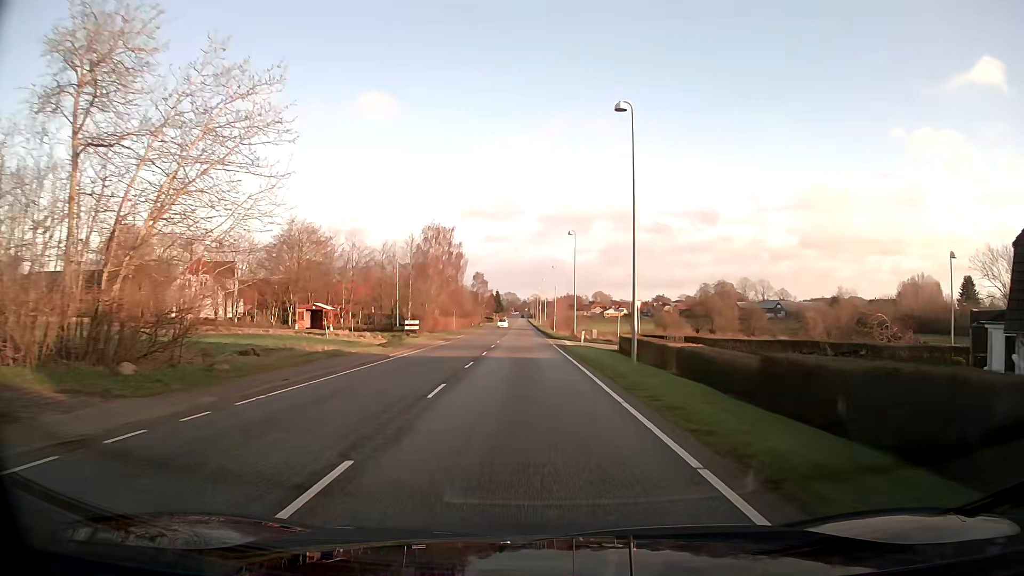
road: secondary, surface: asphalt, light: Day
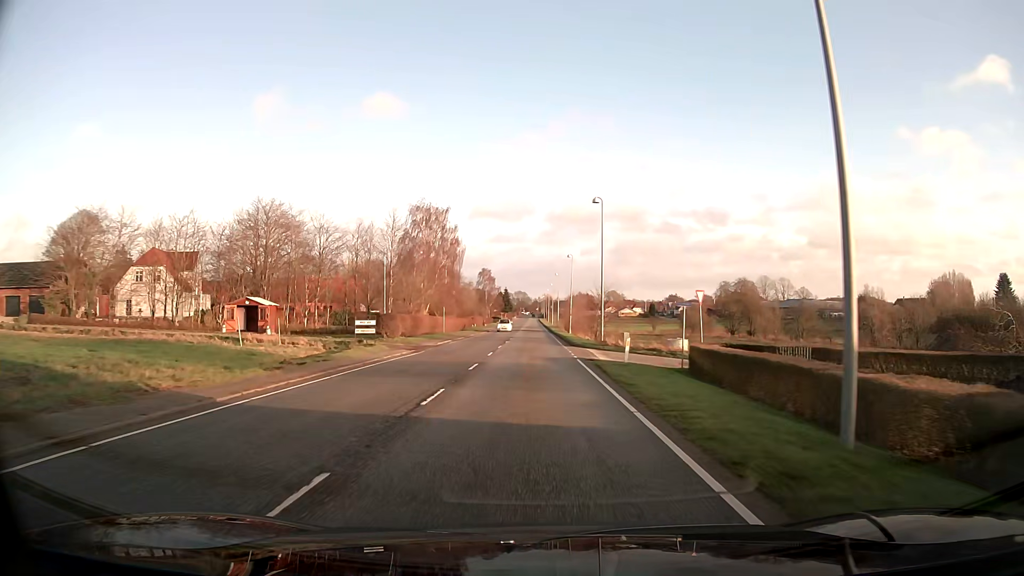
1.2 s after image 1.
(-0.2, +15.9) m; -1°
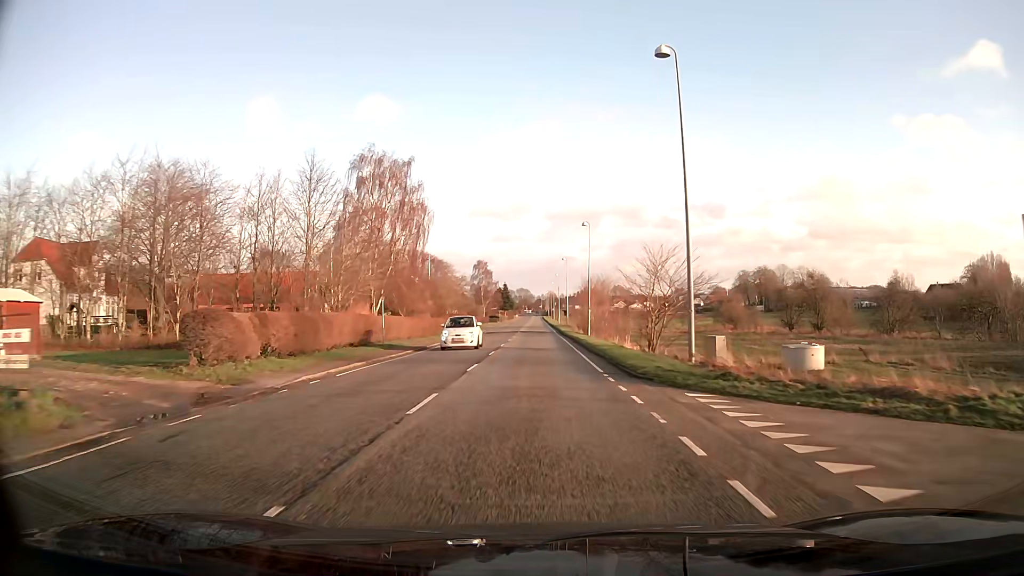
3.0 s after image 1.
(-0.1, +24.1) m; 0°
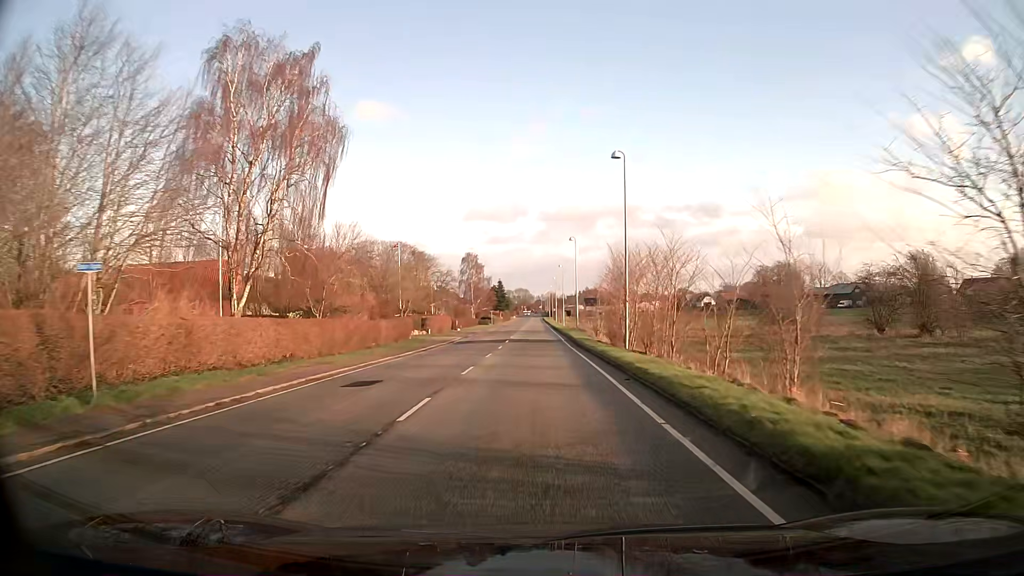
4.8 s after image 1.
(0.0, +23.7) m; 0°
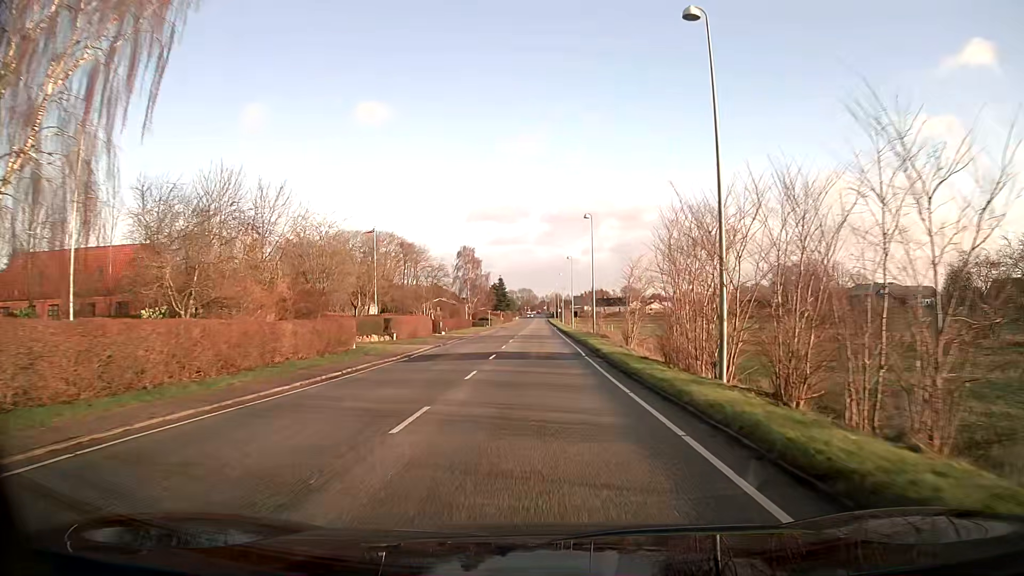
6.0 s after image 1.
(-0.1, +15.8) m; 0°
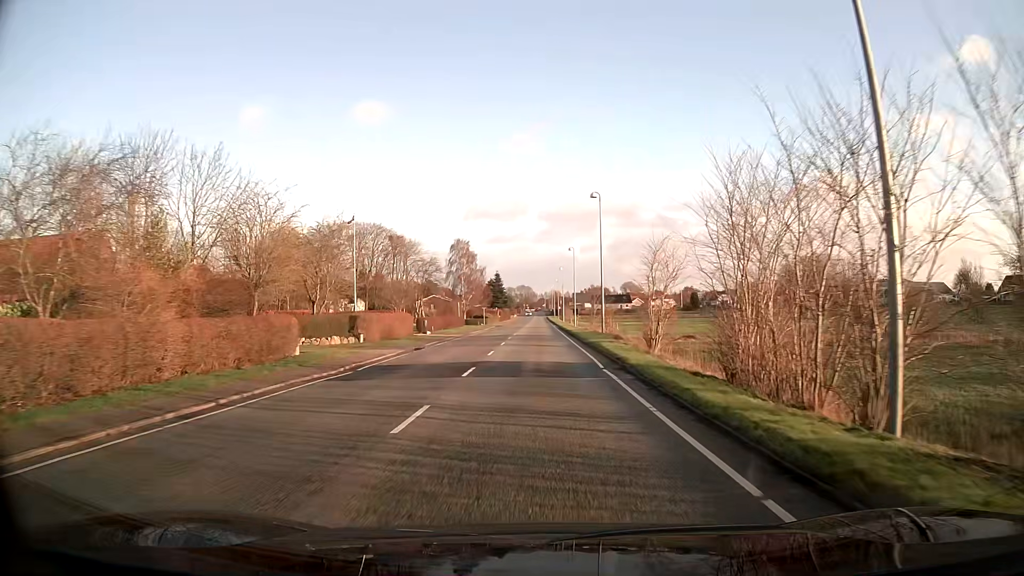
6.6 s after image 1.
(0.0, +7.9) m; 0°
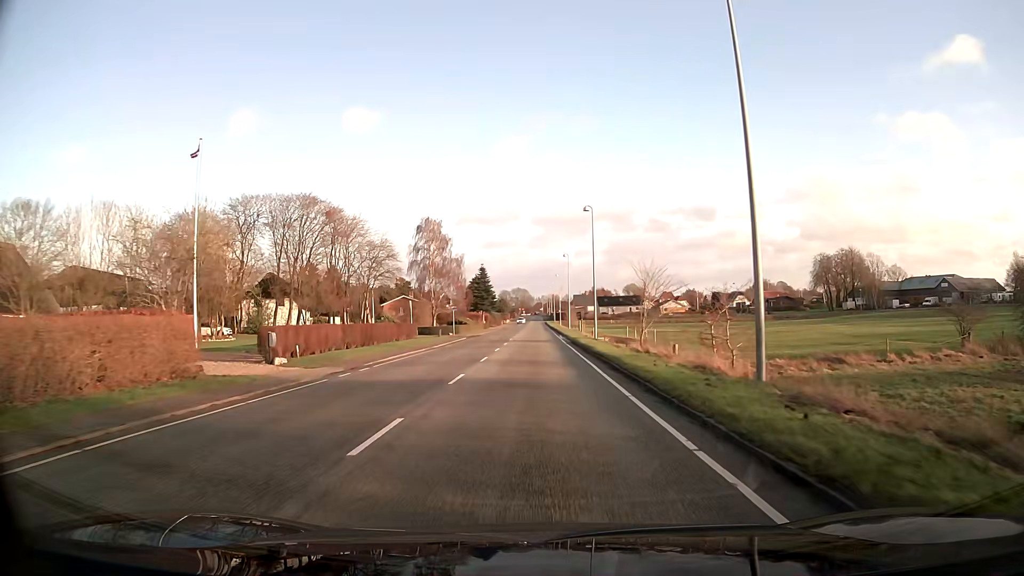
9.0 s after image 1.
(+0.2, +31.8) m; +1°
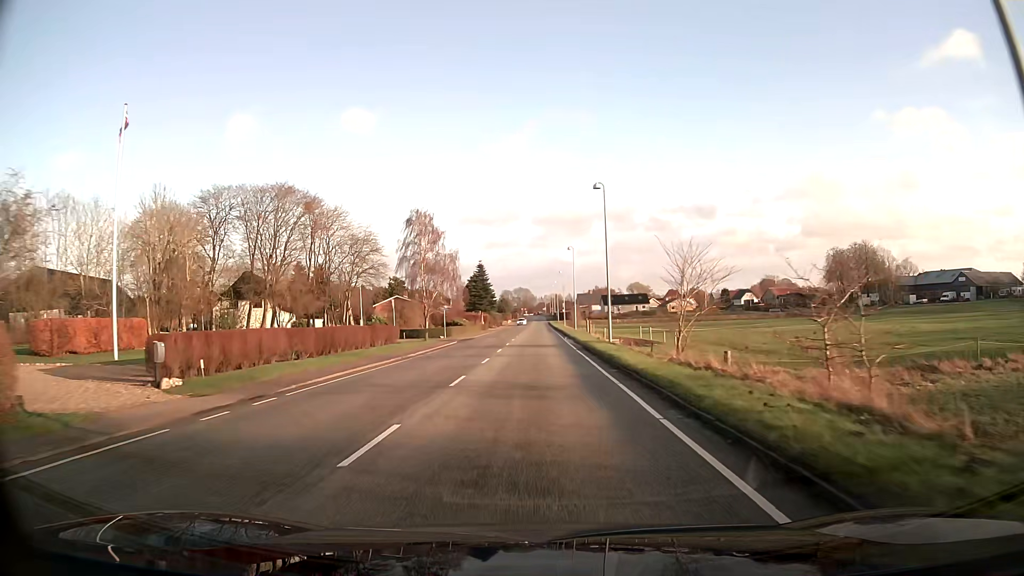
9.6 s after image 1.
(0.0, +7.9) m; 0°
(0, +10) (0, +20) (0, +30) (0, +40) (0, +50) (0, +60) (-1, +70) (-1, +80) (-1, +90) (0, +100) m
